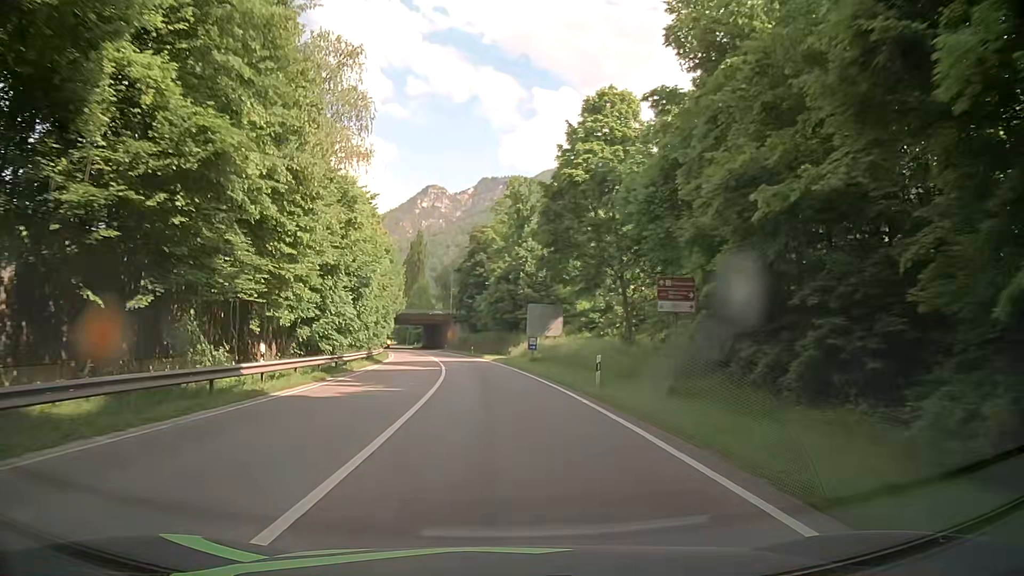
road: primary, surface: asphalt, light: Day
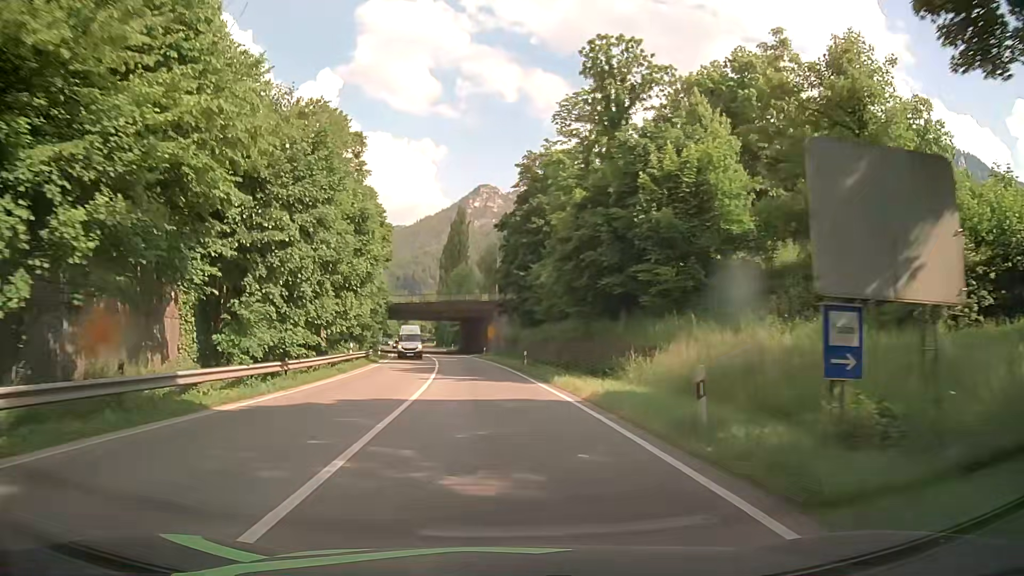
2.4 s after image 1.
(-1.8, +36.6) m; -5°
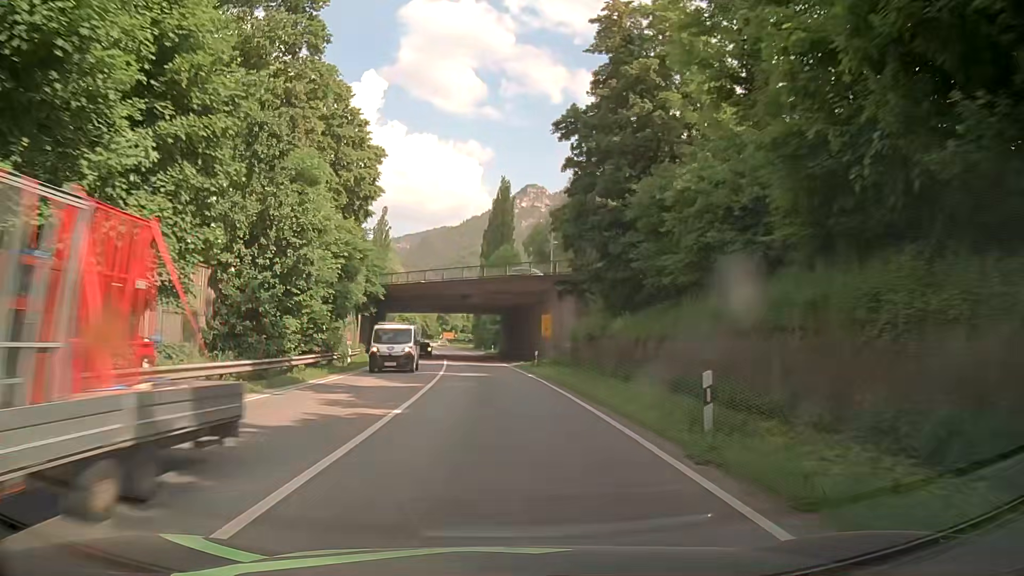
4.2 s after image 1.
(-0.7, +27.4) m; -3°
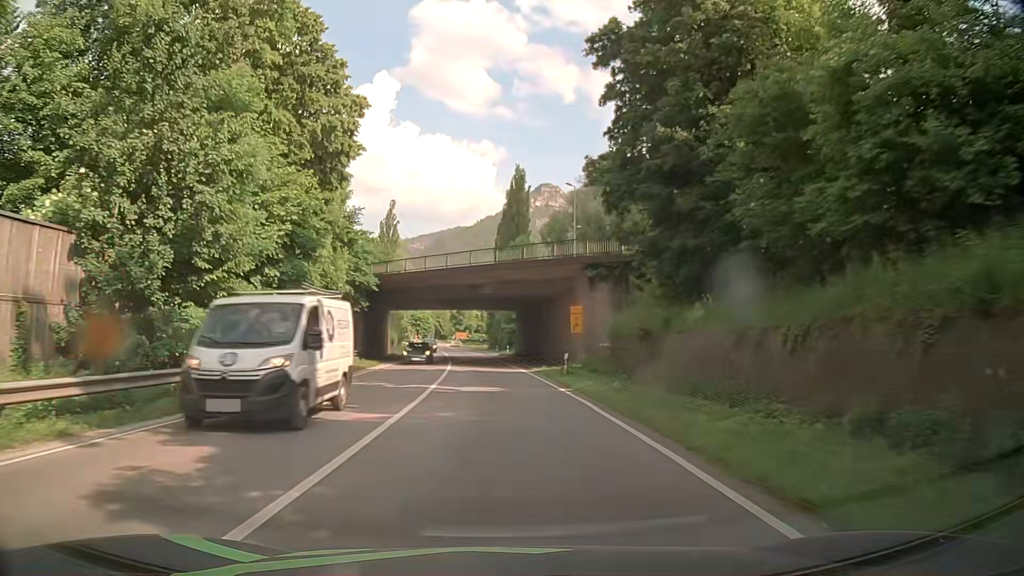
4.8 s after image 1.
(-0.1, +9.1) m; -1°
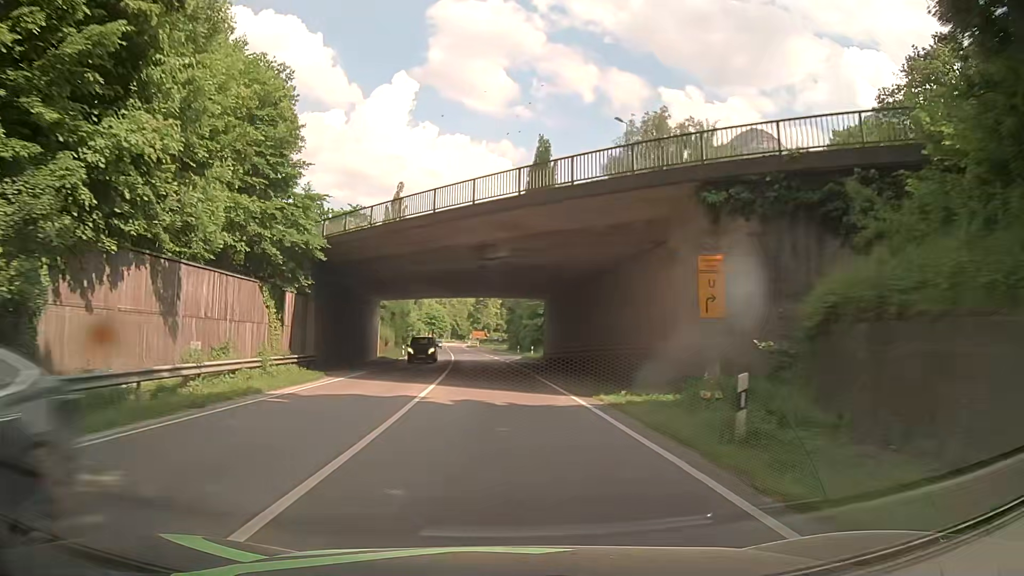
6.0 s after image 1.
(-0.4, +18.2) m; -1°
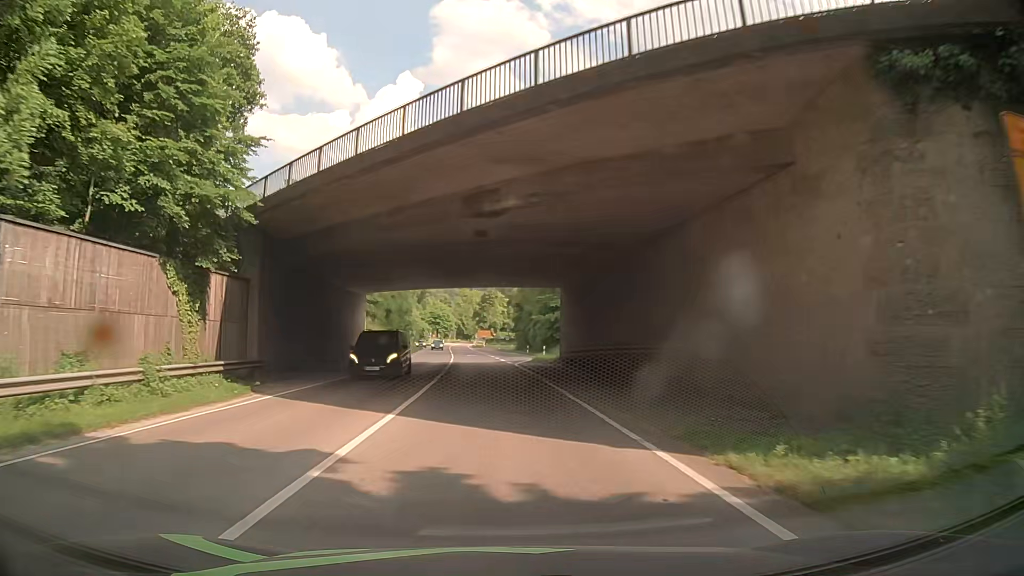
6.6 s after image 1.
(-0.1, +9.1) m; -1°
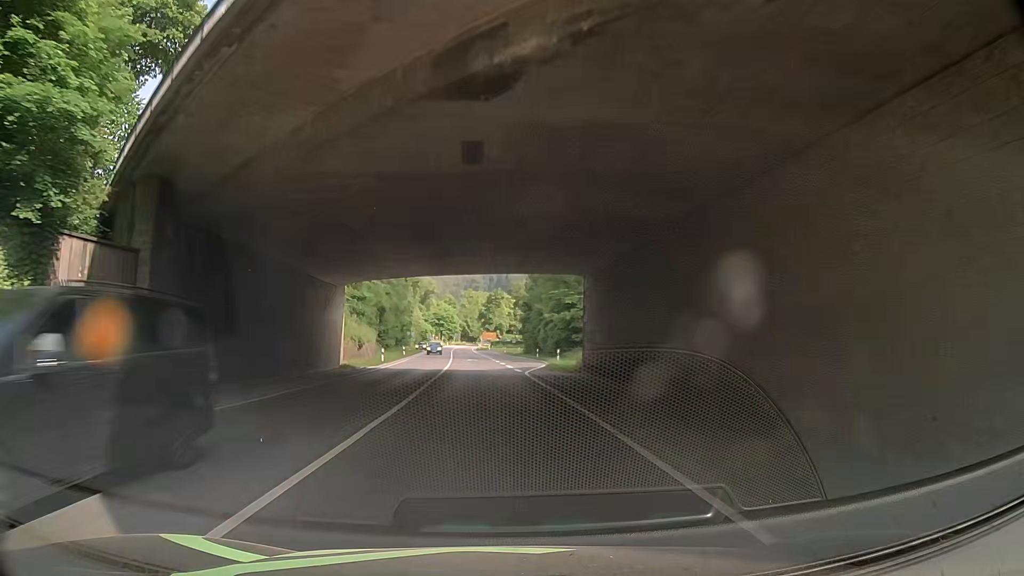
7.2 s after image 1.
(-0.1, +9.1) m; -1°
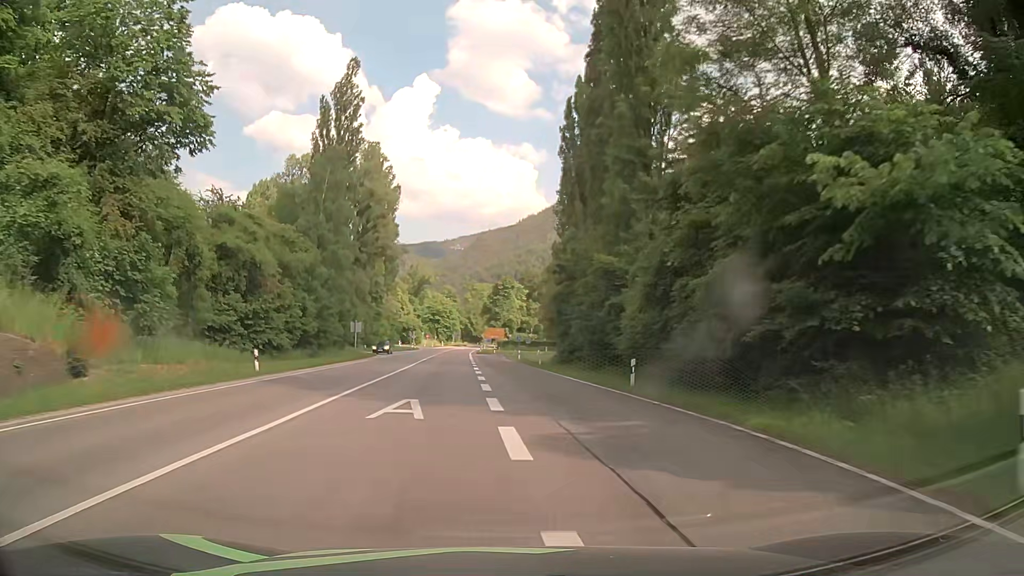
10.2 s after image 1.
(-2.6, +45.5) m; -1°
(0, +10) (0, +20) (0, +30) (0, +40) (0, +50) (-1, +60) (-2, +70) (-2, +80) (-1, +90) (+4, +98) m
